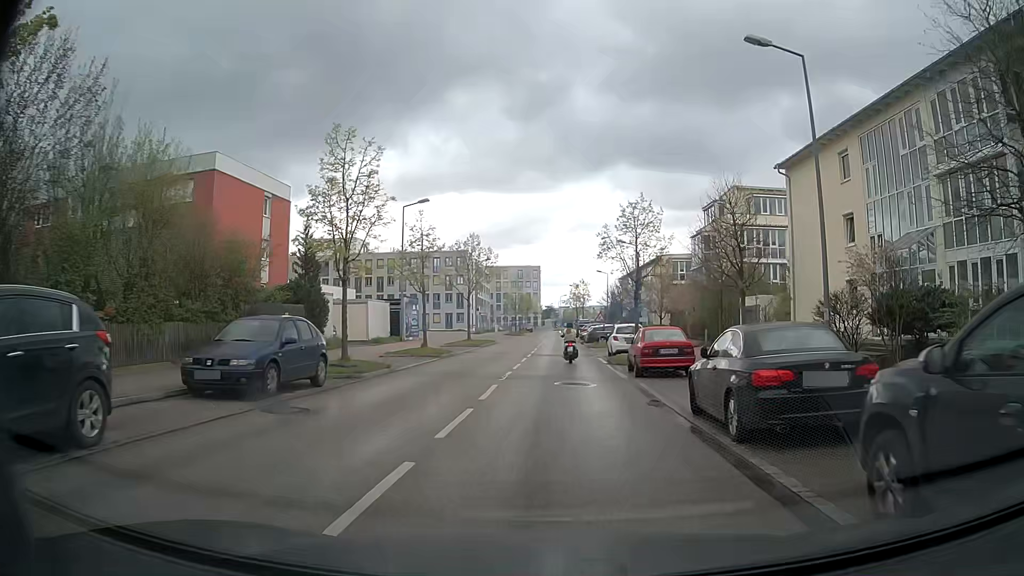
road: tertiary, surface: asphalt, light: Day
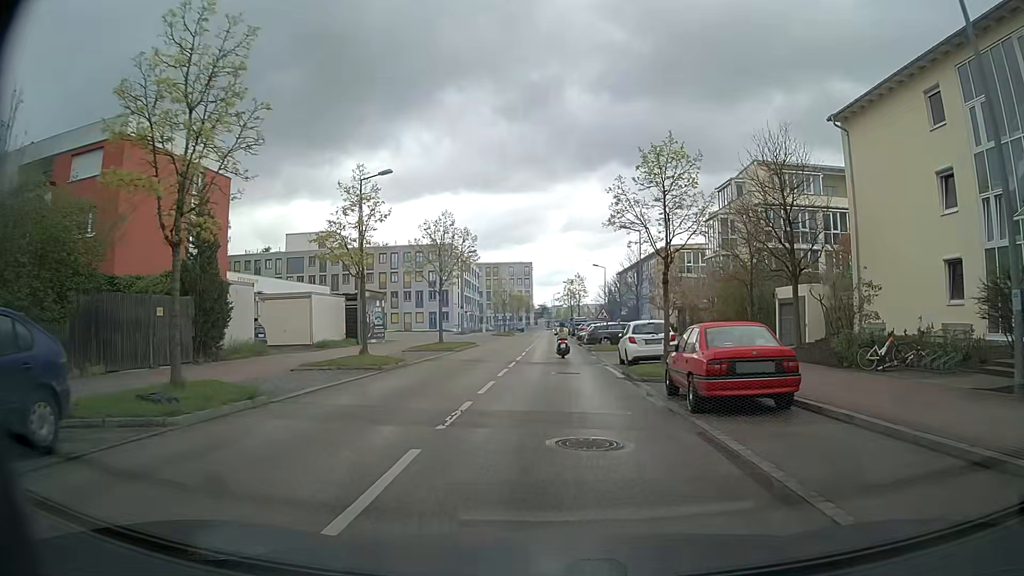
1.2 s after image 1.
(-0.2, +8.7) m; -1°
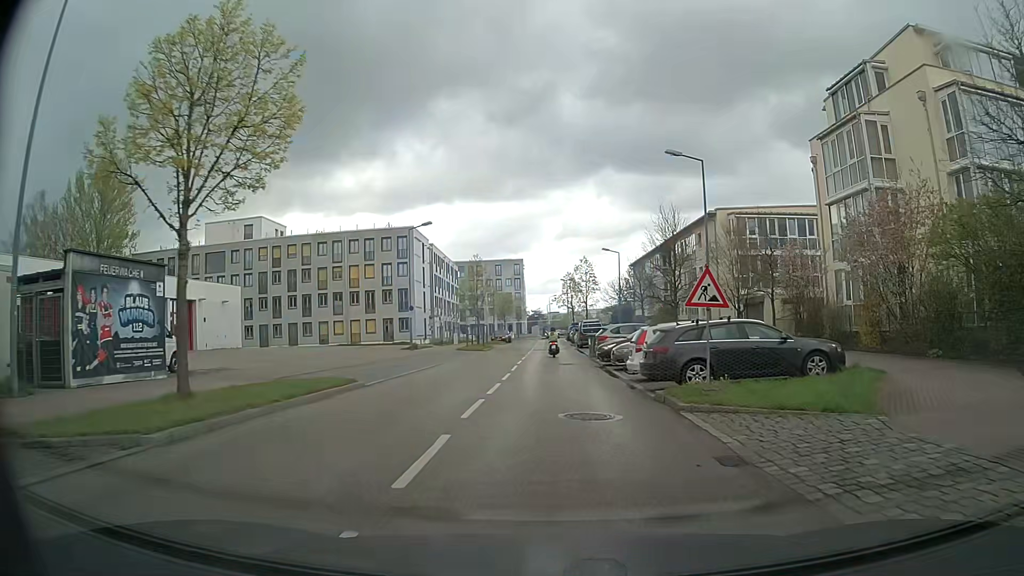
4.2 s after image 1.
(+0.1, +25.7) m; 0°
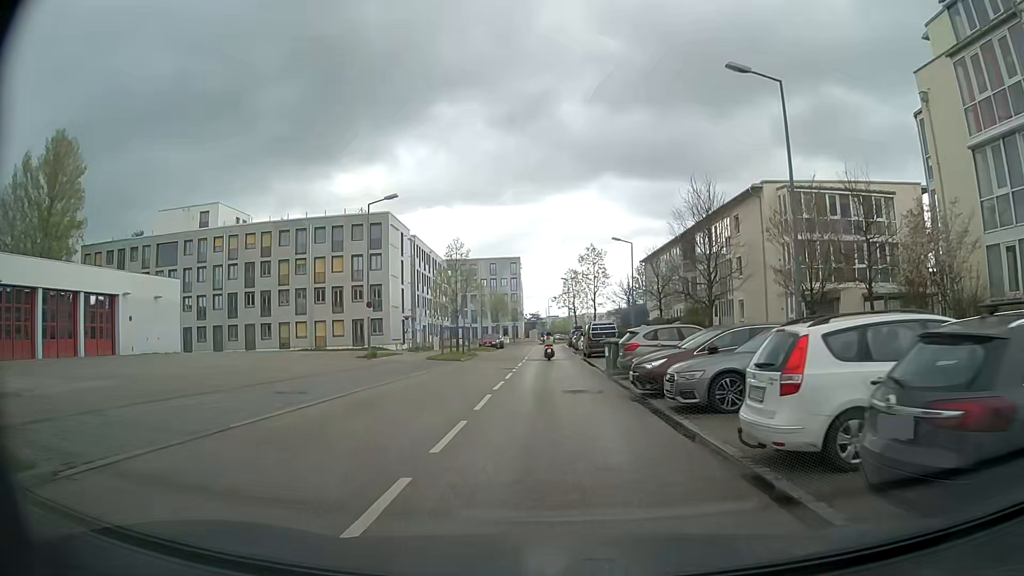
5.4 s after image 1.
(0.0, +11.5) m; +1°
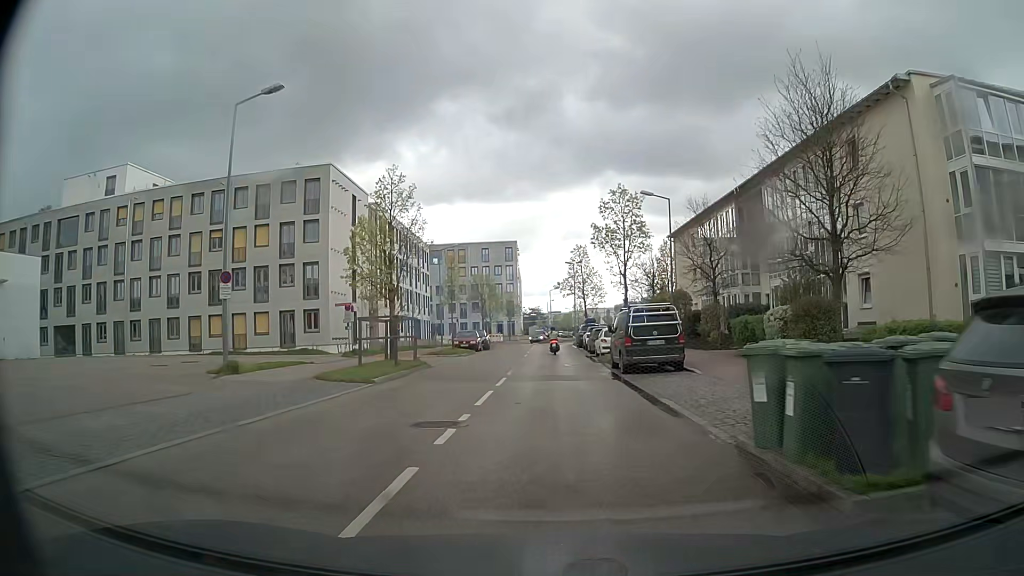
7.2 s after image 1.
(-0.1, +18.0) m; 0°
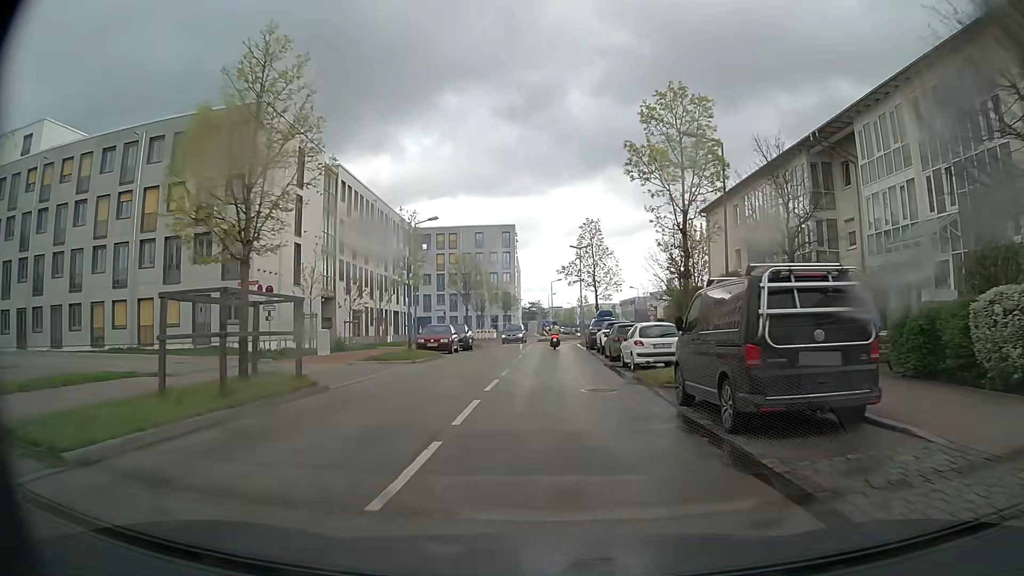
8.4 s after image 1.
(-0.1, +12.3) m; 0°
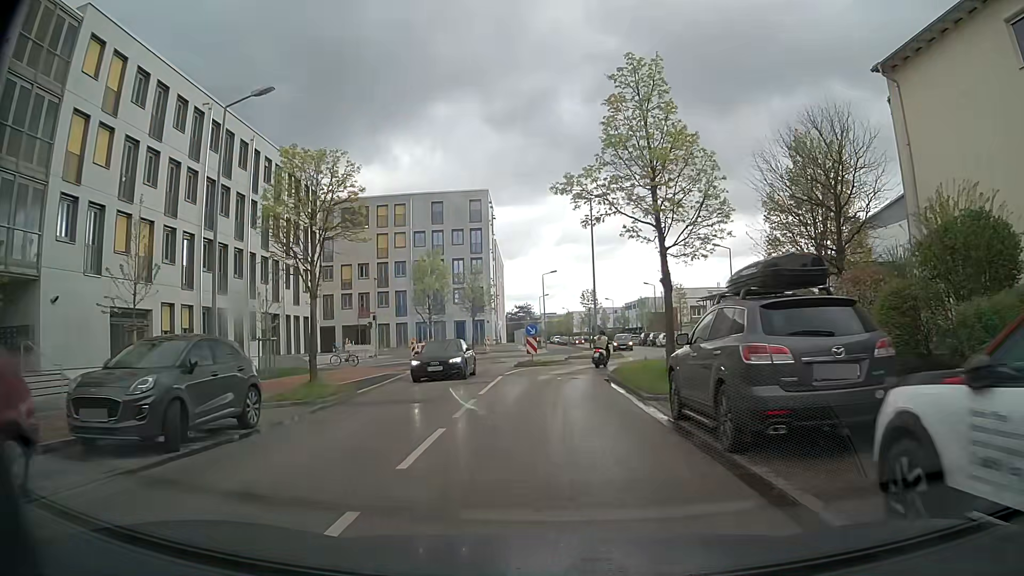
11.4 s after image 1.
(0.0, +29.7) m; 0°
(0, +10) (0, +20) (+2, +30) (+6, +39) (+9, +49) (+10, +59) (+10, +69) (+10, +79) (+10, +89) (+9, +99) m
